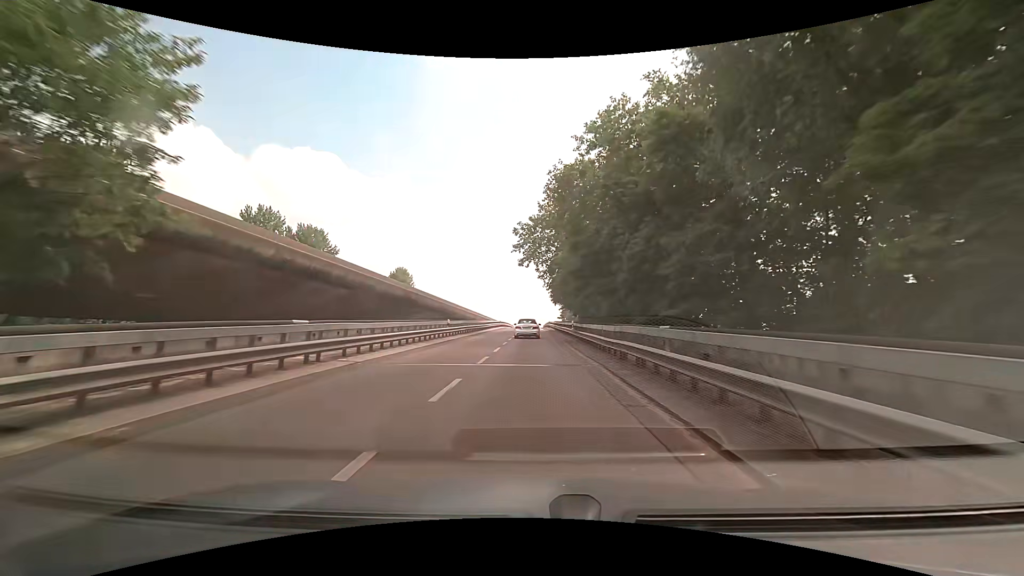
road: trunk_link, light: Day
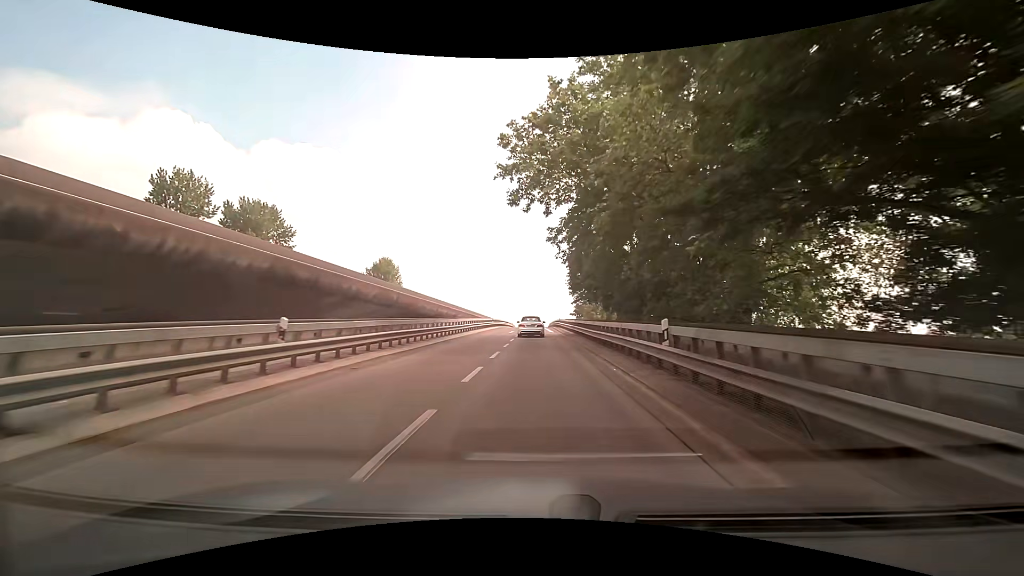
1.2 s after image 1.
(-0.1, +22.7) m; -1°
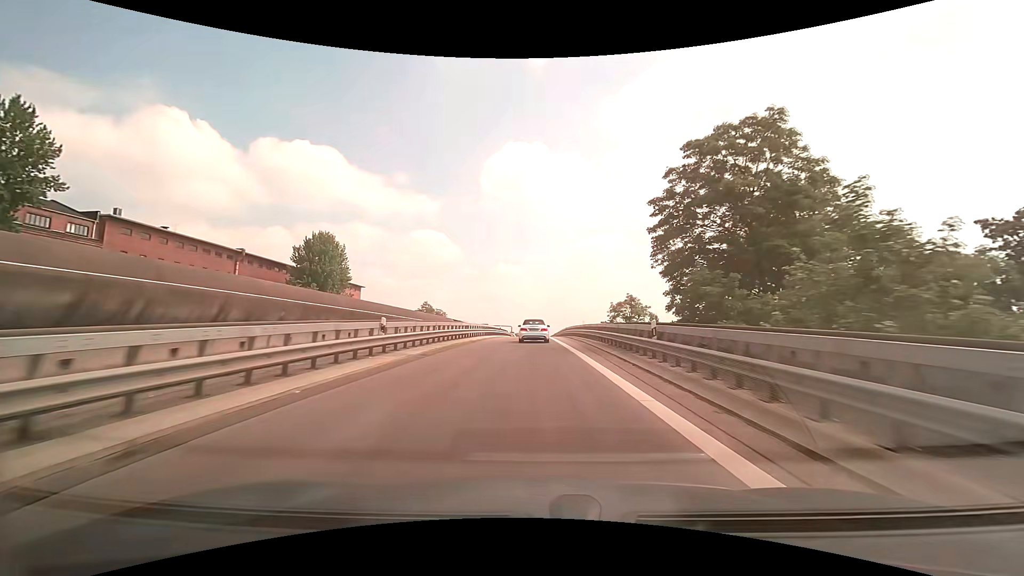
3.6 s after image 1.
(+0.2, +47.3) m; 0°
